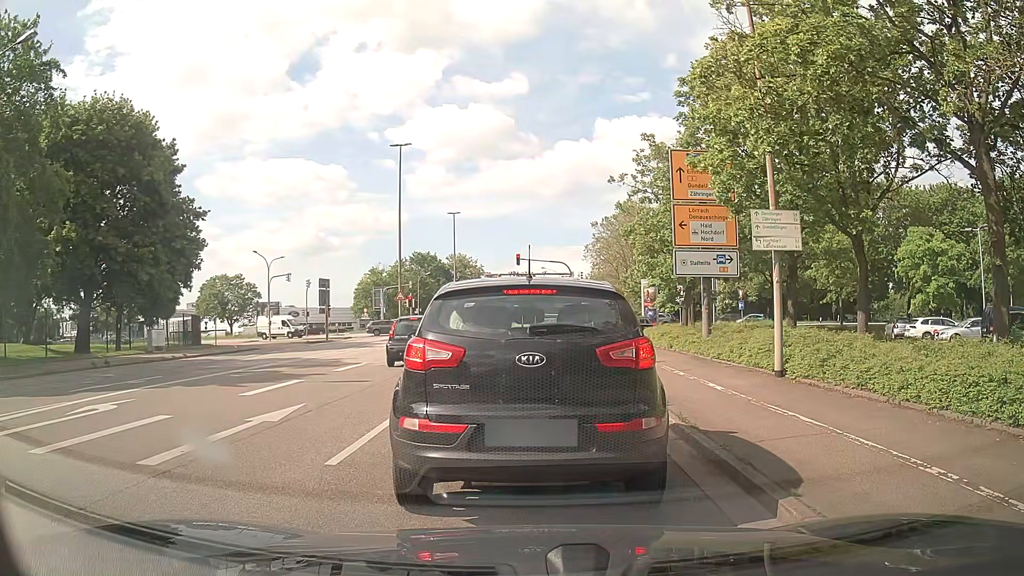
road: unclassified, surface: asphalt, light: Day
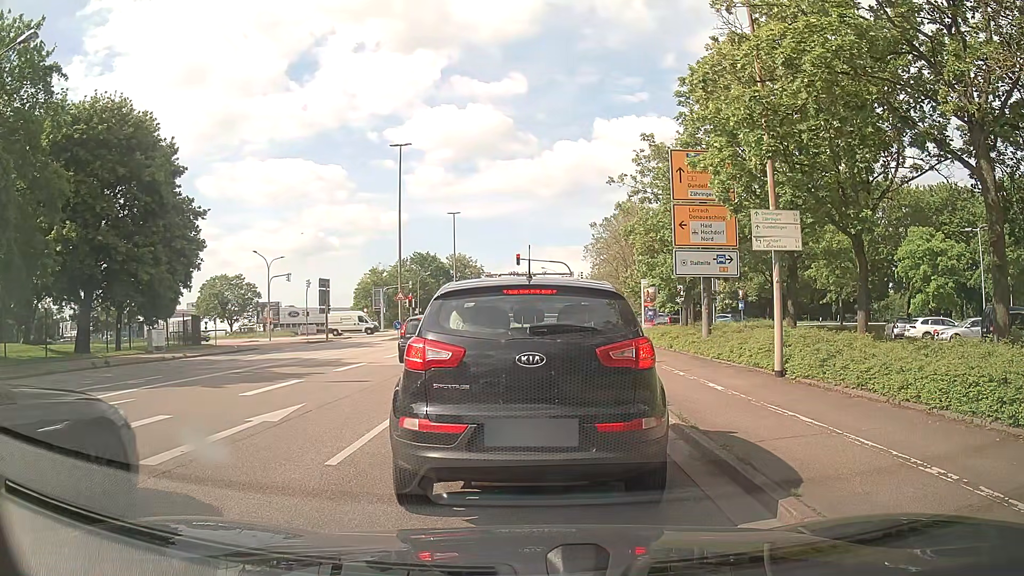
(0.0, 0.0) m; 0°
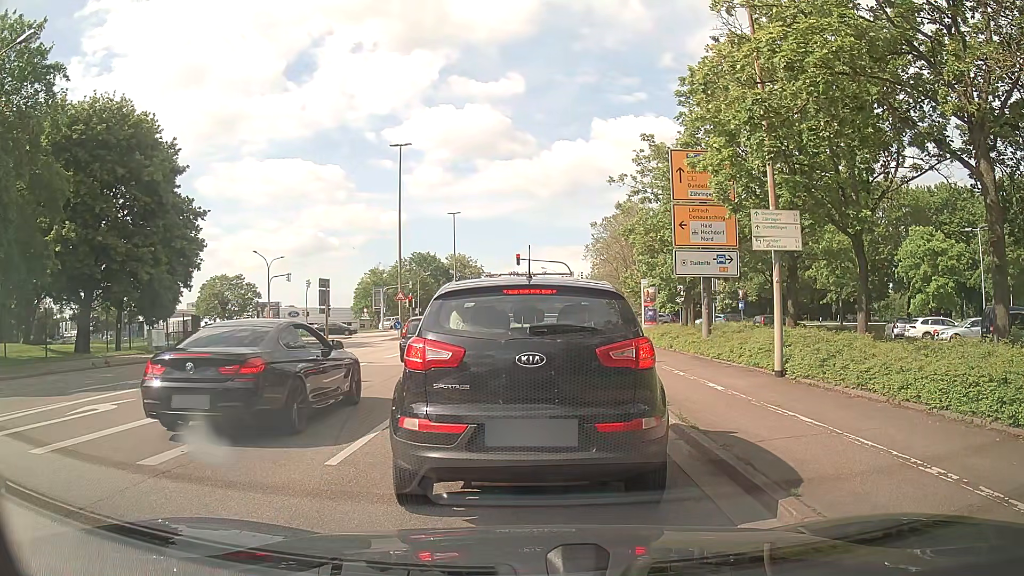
(0.0, 0.0) m; 0°
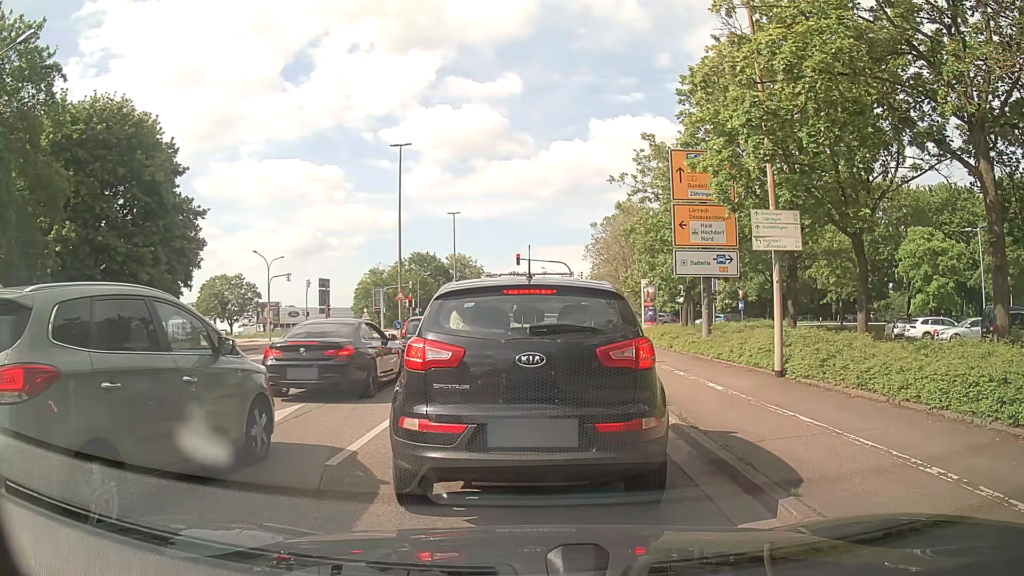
(0.0, 0.0) m; 0°
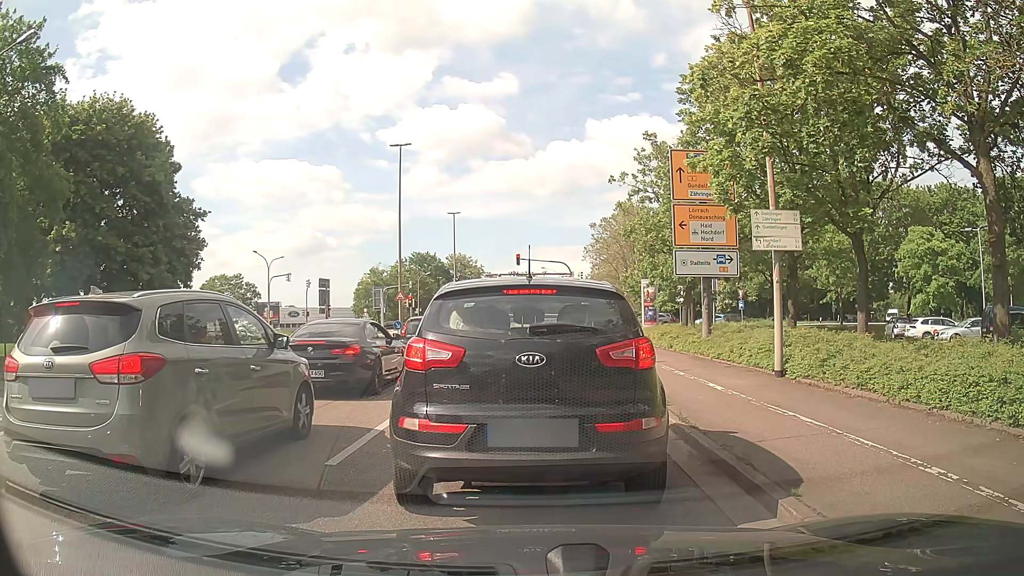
(0.0, 0.0) m; 0°
